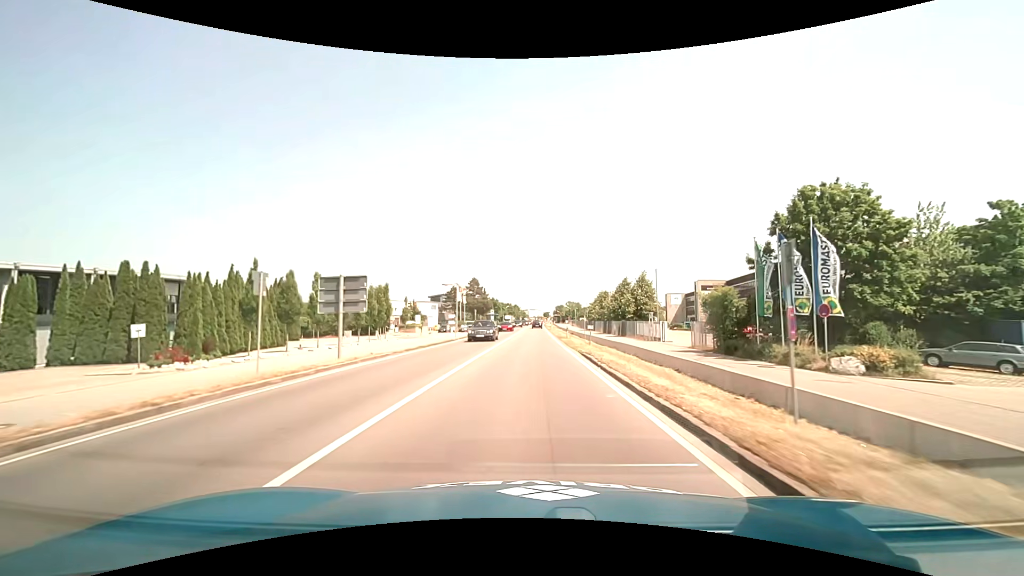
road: primary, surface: asphalt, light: Day
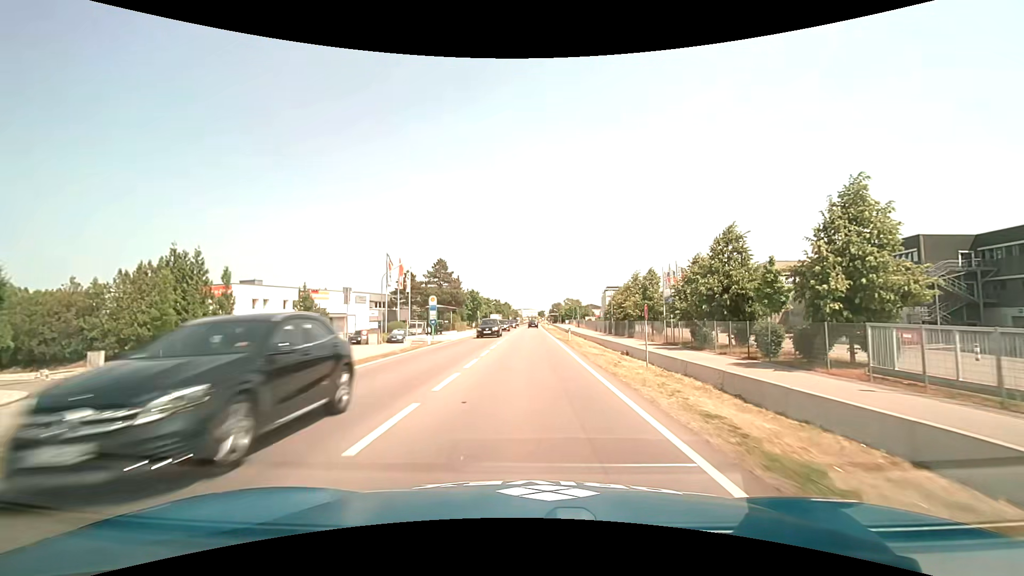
(+0.3, +45.7) m; +1°
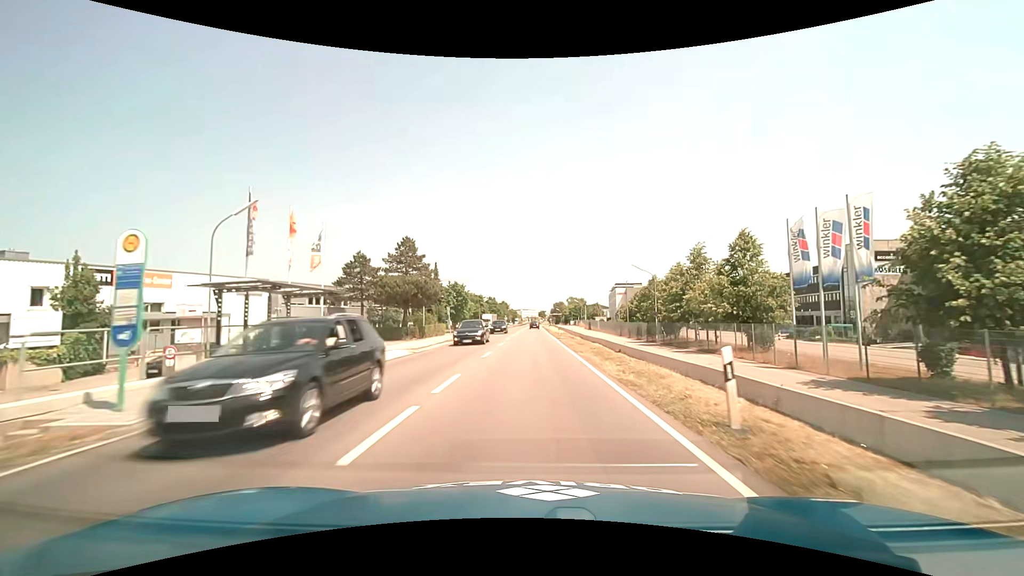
(+0.1, +27.4) m; 0°
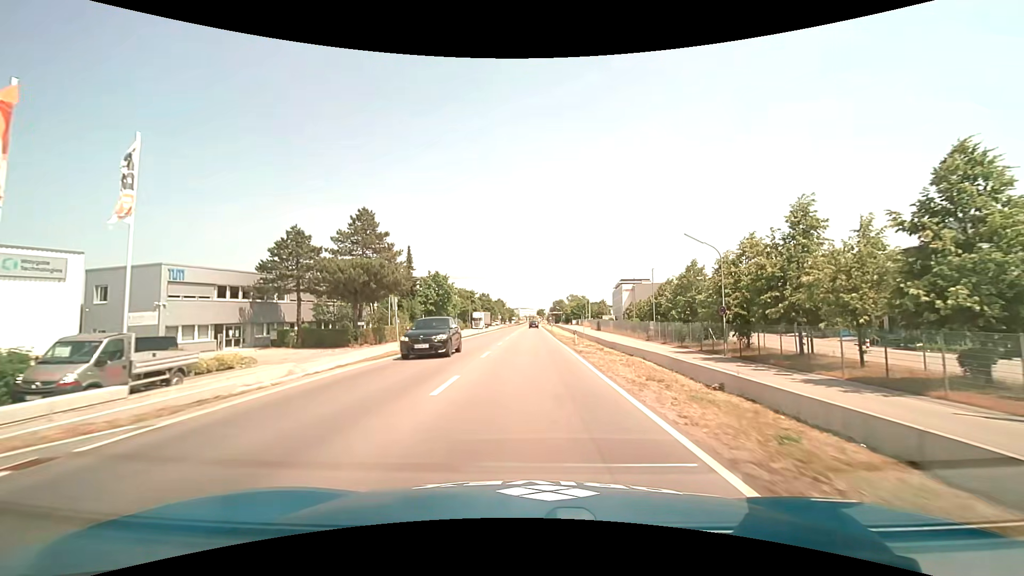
(0.0, +18.2) m; 0°
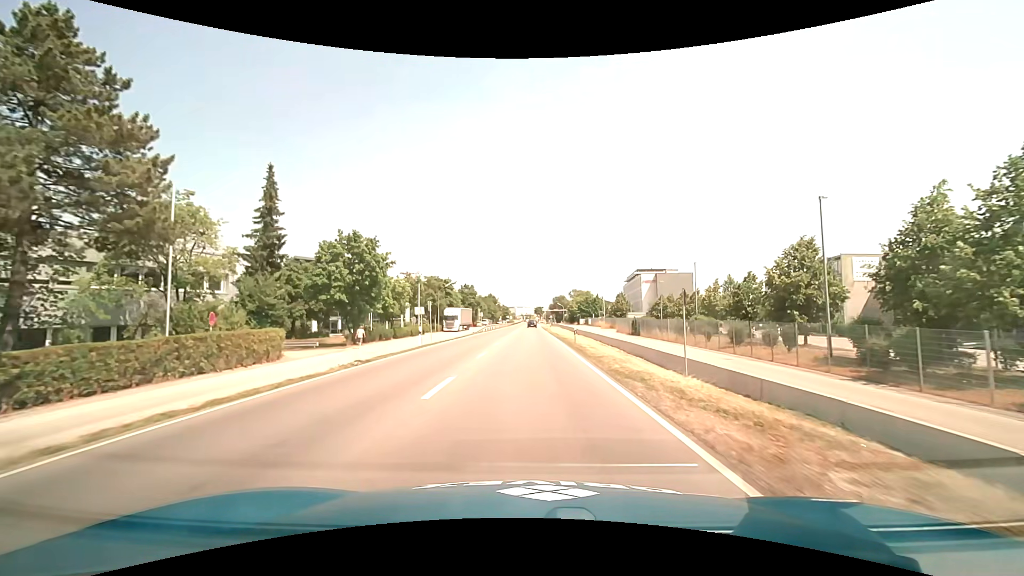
(+0.2, +36.5) m; +1°
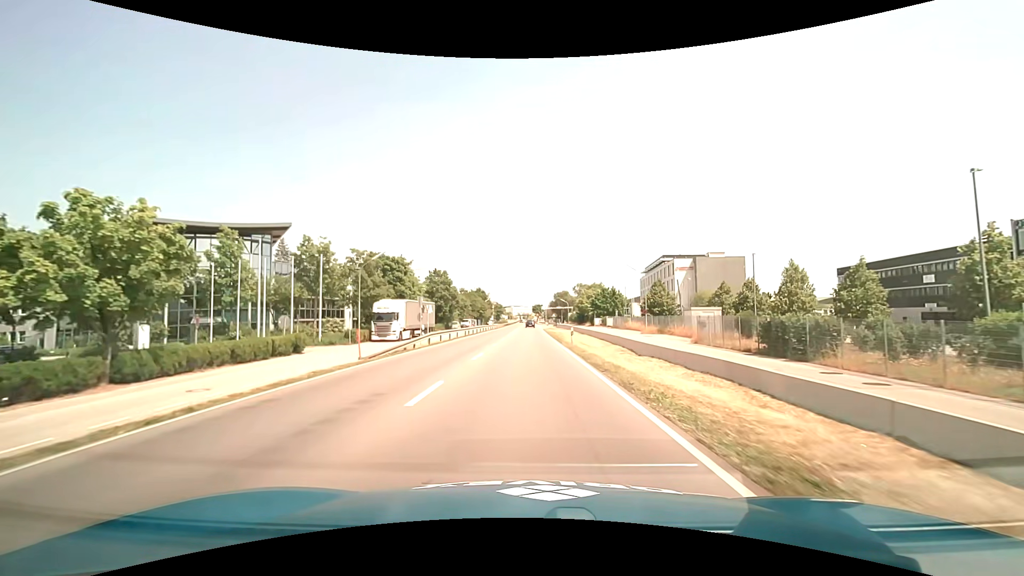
(+0.1, +36.6) m; 0°
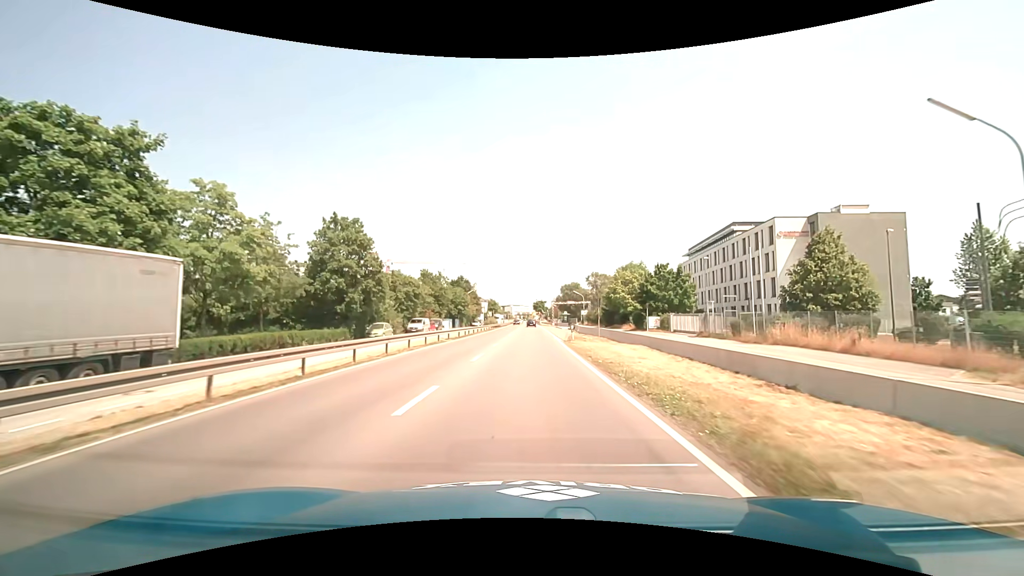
(0.0, +45.8) m; 0°
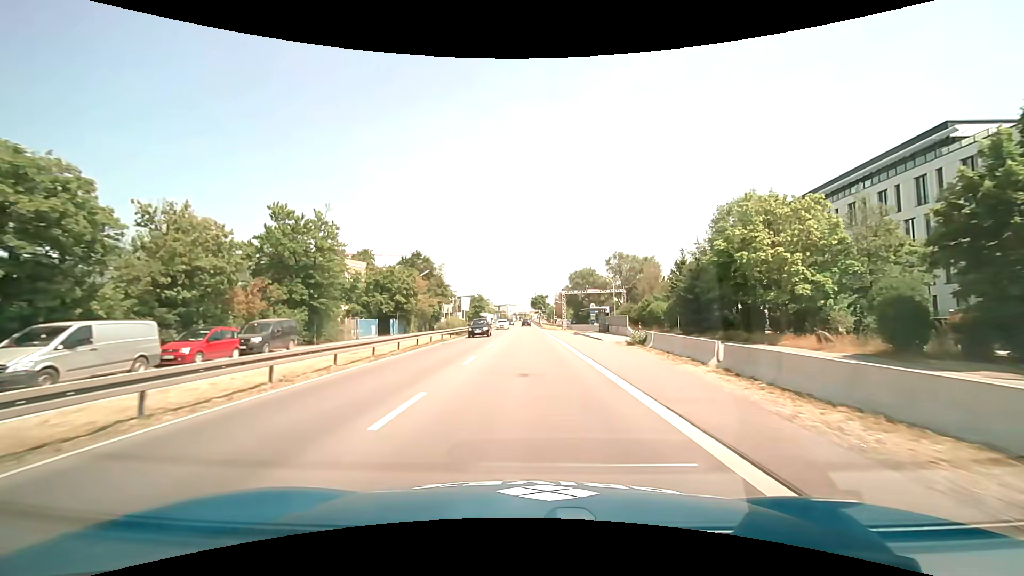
(+0.1, +45.9) m; 0°
(0, +10) (0, +20) (0, +30) (0, +40) (0, +50) (0, +60) (0, +70) (0, +80) (0, +90) (0, +100) m
